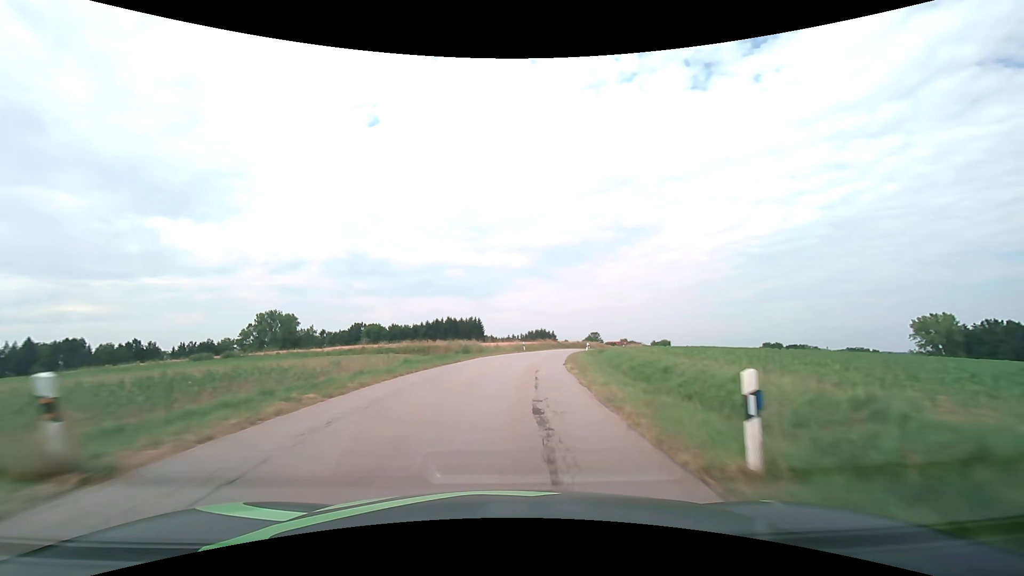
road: tertiary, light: Day
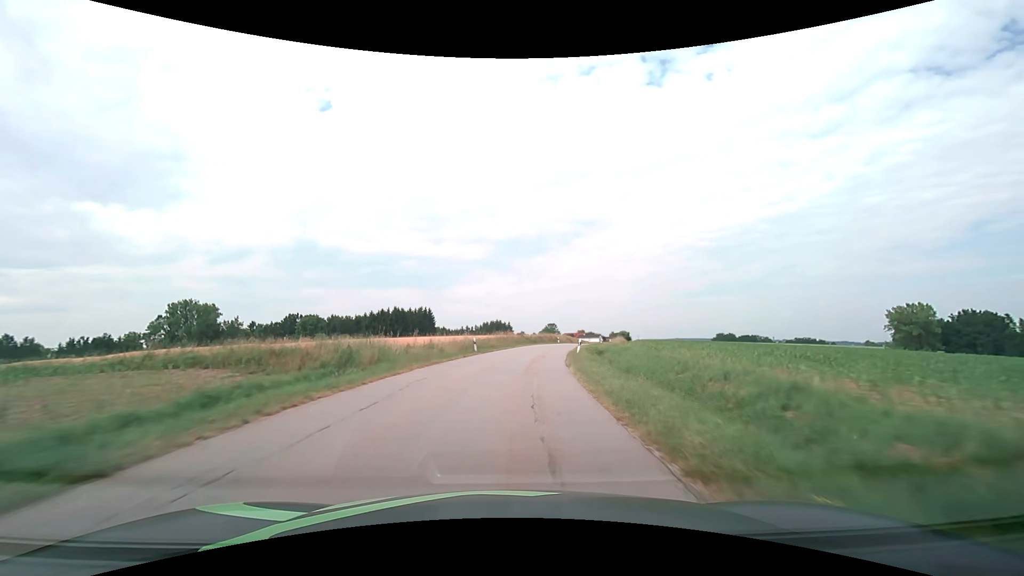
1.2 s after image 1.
(+1.0, +21.6) m; +5°
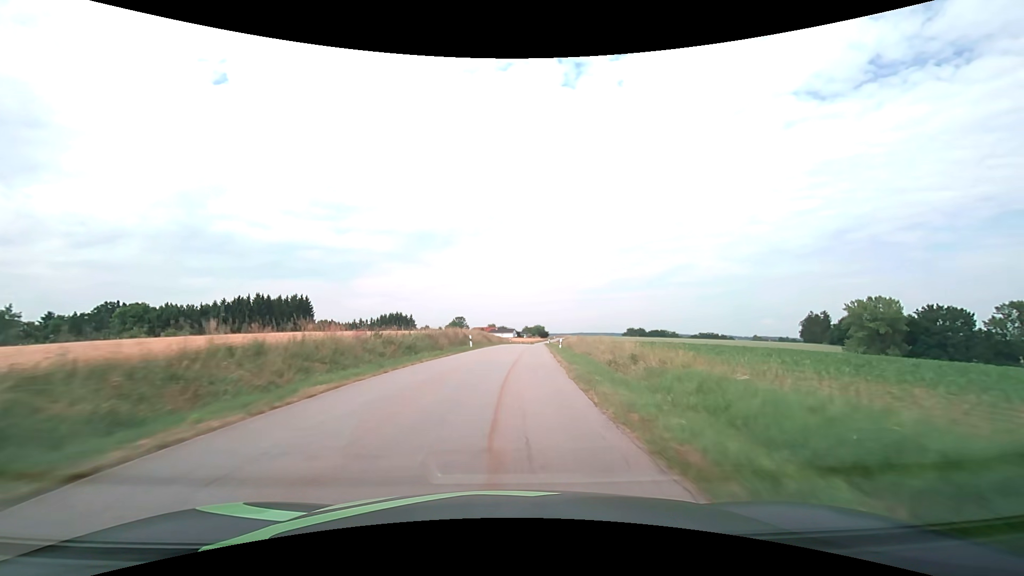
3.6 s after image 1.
(+4.1, +43.5) m; +11°
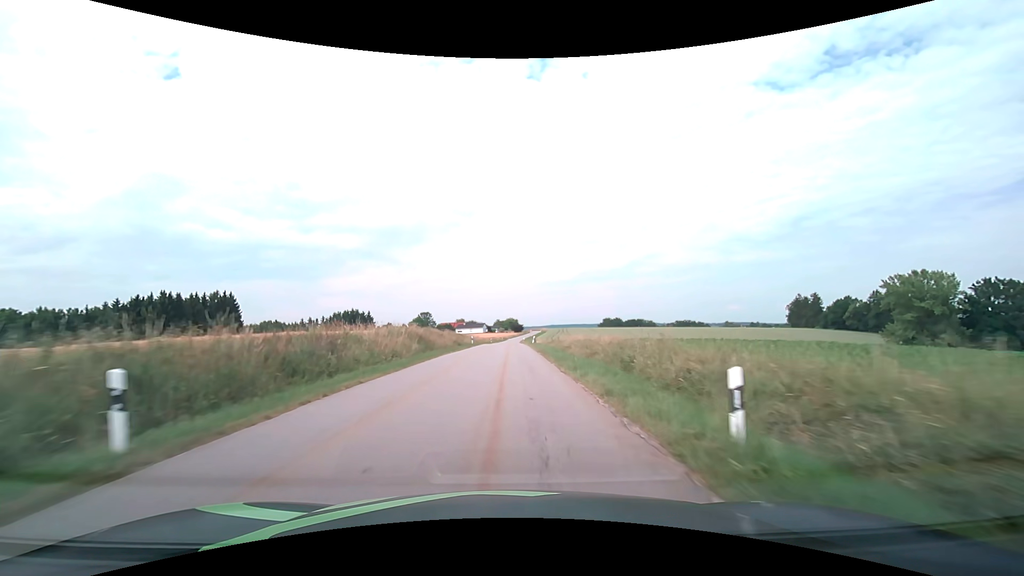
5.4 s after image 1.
(+1.4, +33.1) m; +4°
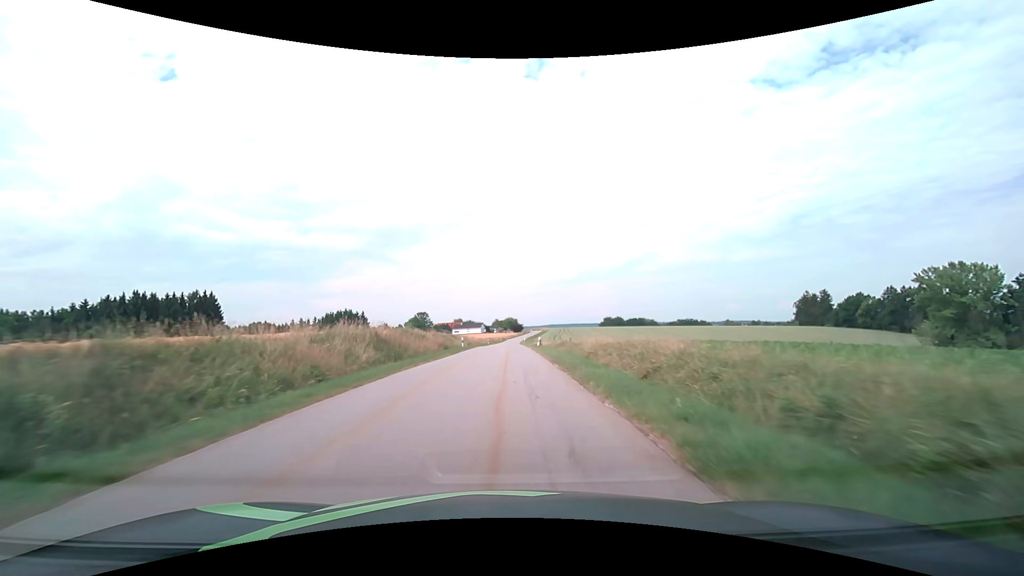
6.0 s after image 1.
(0.0, +11.1) m; 0°
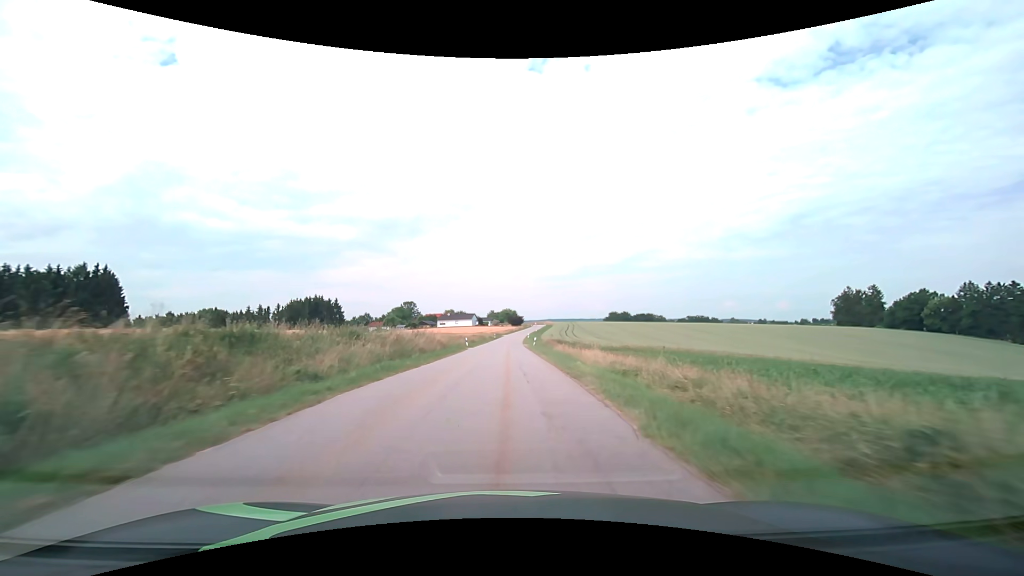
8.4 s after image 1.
(+0.1, +44.5) m; 0°
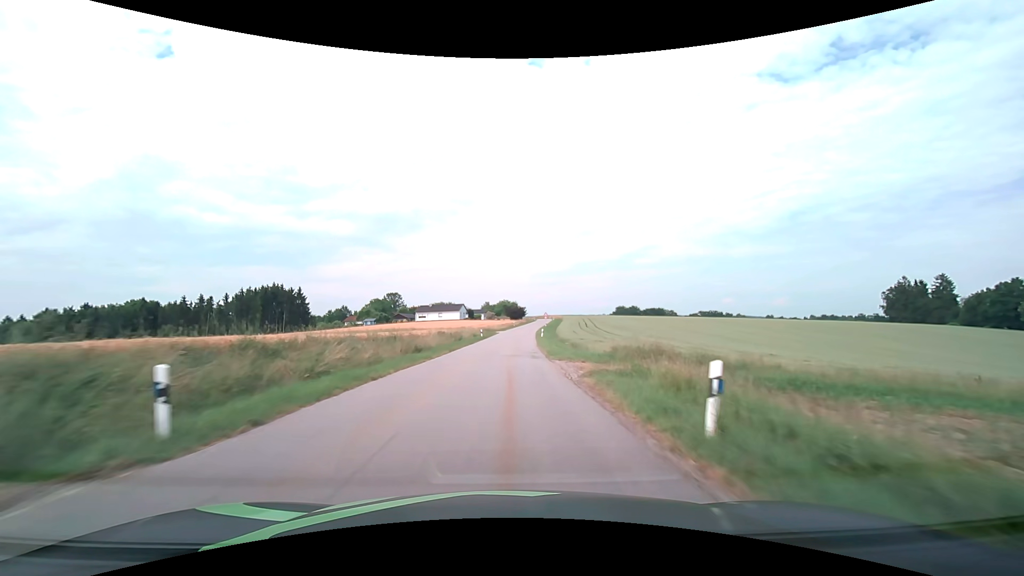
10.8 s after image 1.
(+0.2, +44.5) m; 0°
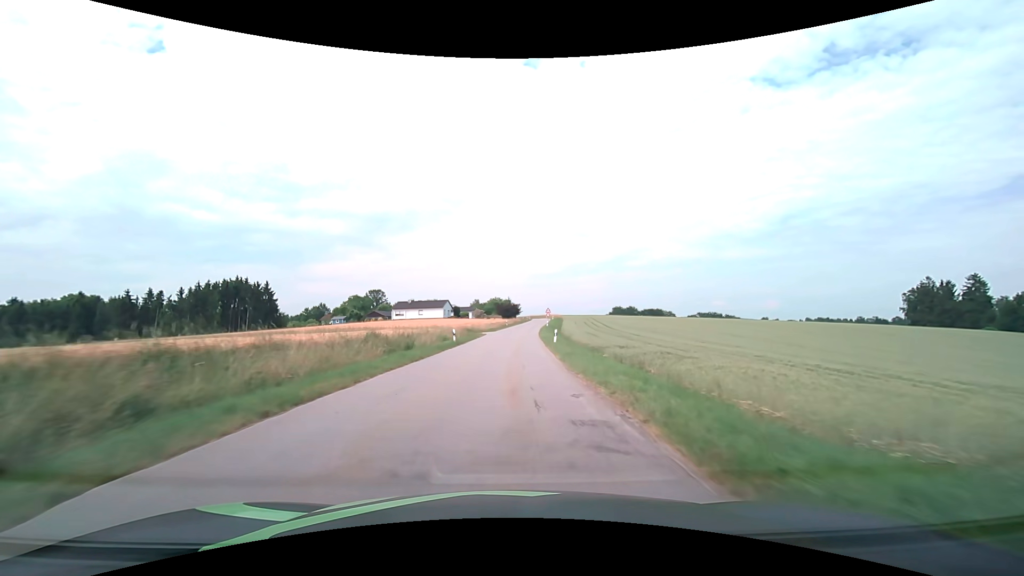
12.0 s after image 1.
(+0.1, +22.2) m; +1°
(0, +10) (0, +20) (+1, +30) (+1, +40) (+1, +50) (+2, +60) (+3, +70) (+4, +80) (+5, +90) (+6, +100) m
